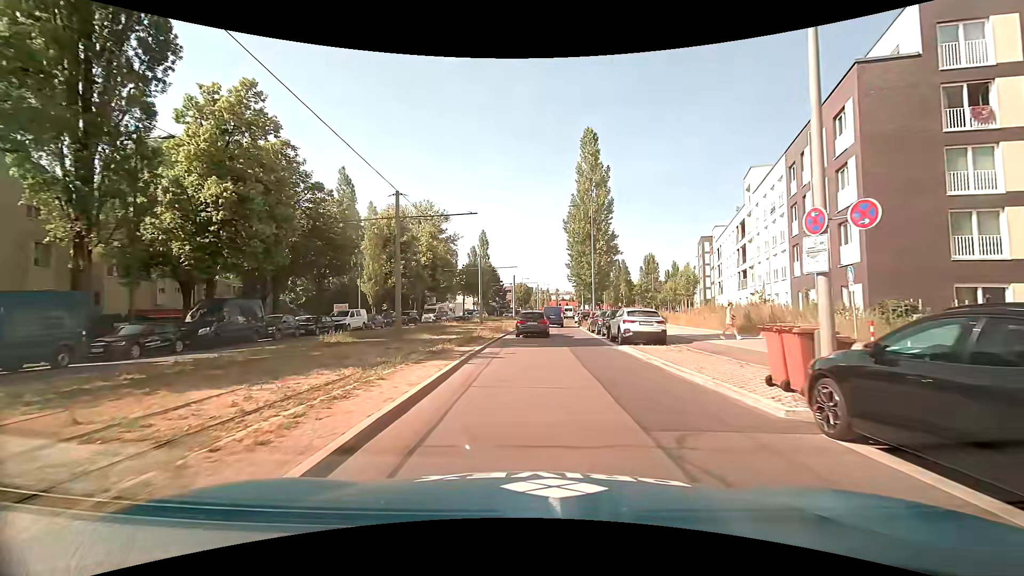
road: secondary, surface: asphalt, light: Day
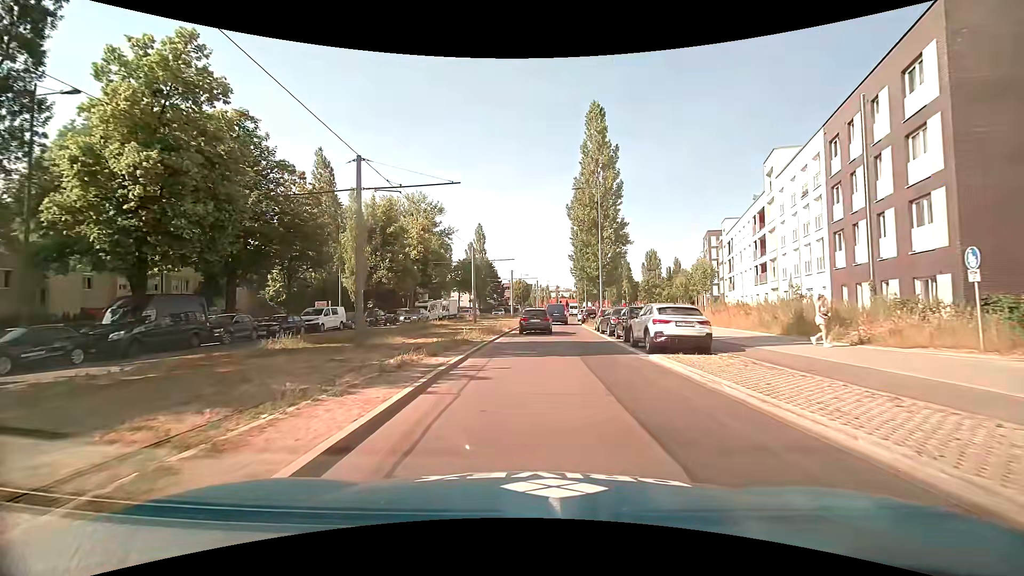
(0.0, +5.1) m; 0°
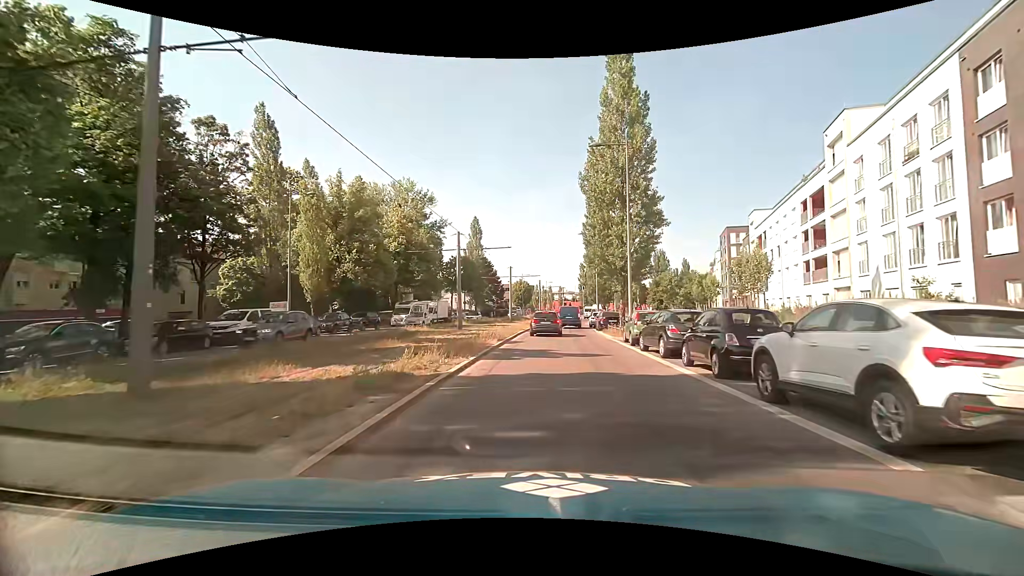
(0.0, +10.2) m; 0°
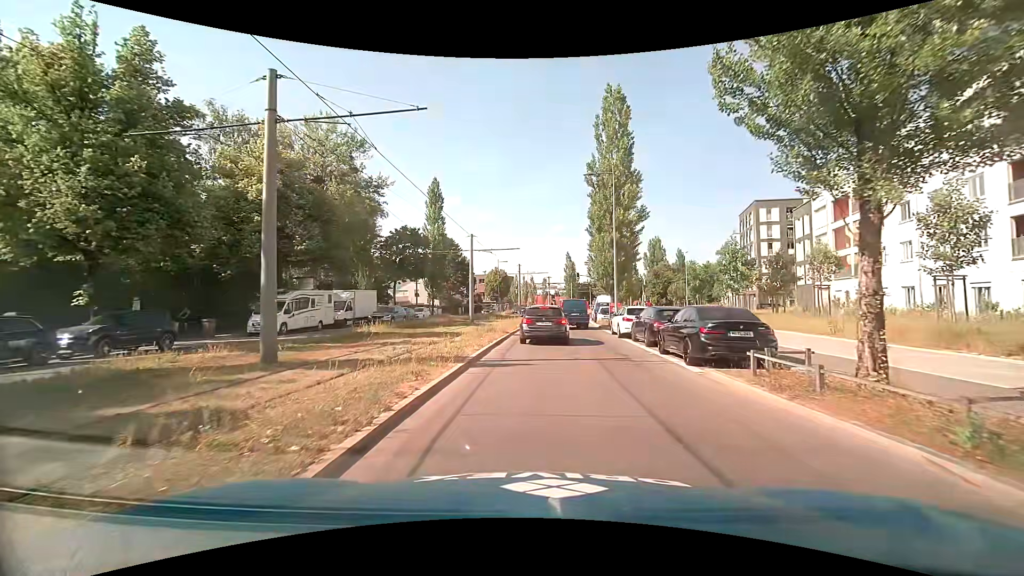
(+0.4, +23.5) m; +3°
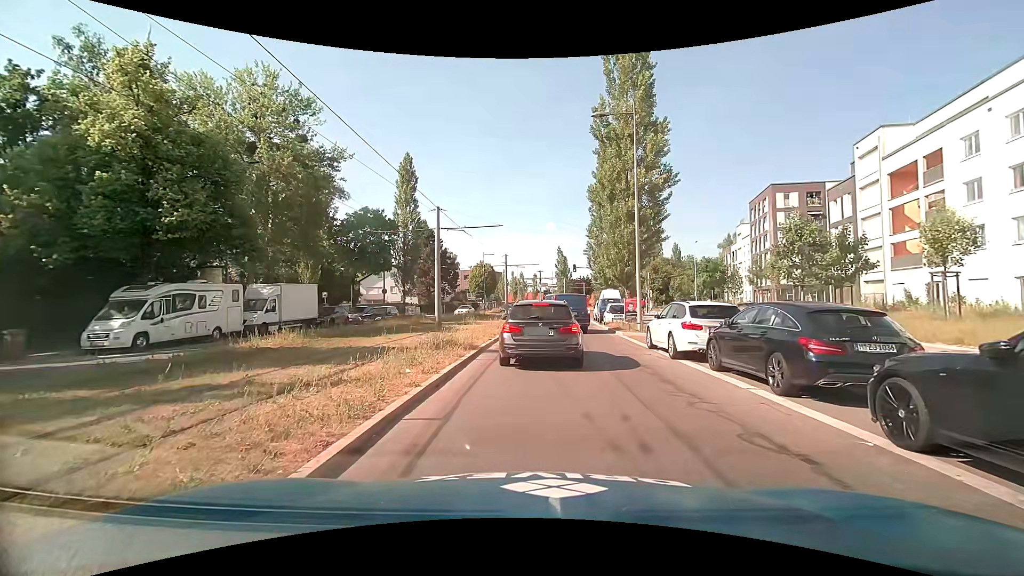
(0.0, +9.6) m; +1°
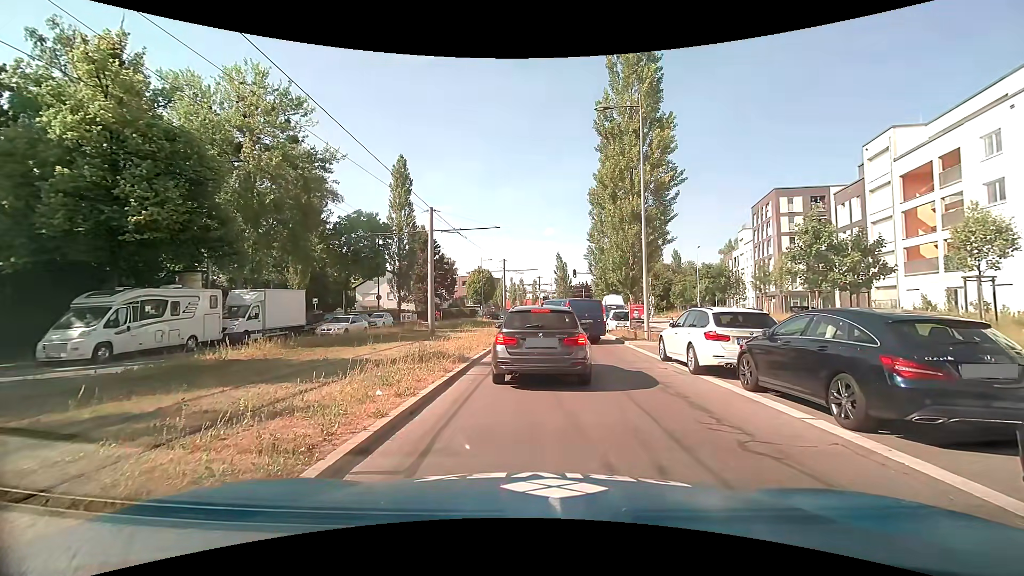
(0.0, +1.6) m; +2°
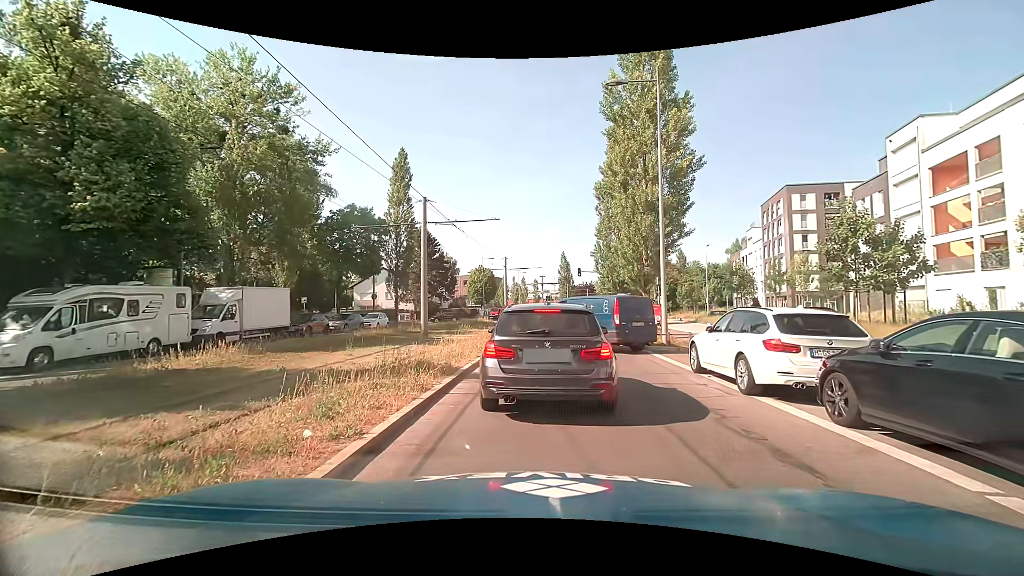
(0.0, +2.5) m; 0°
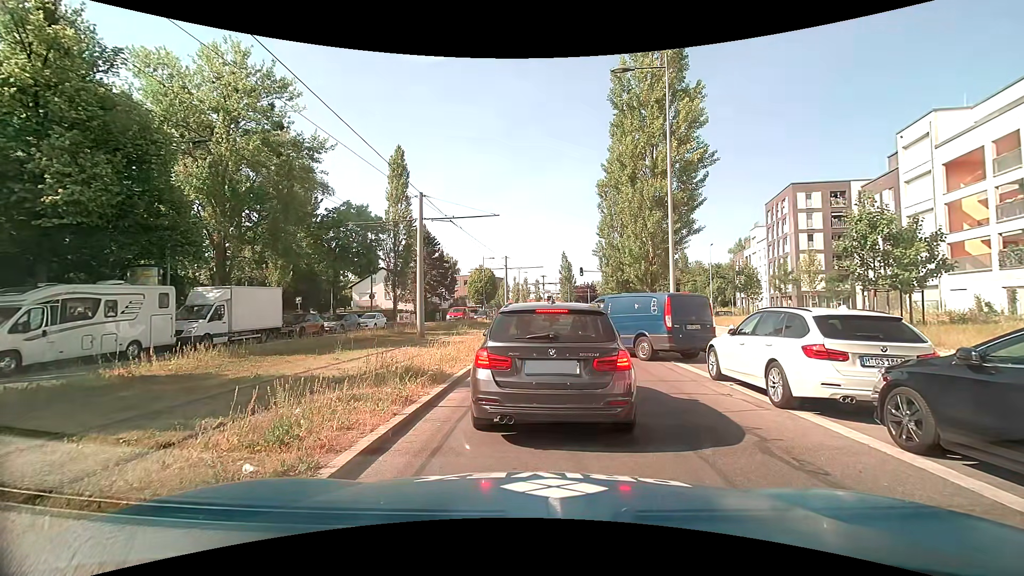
(0.0, +1.1) m; 0°
